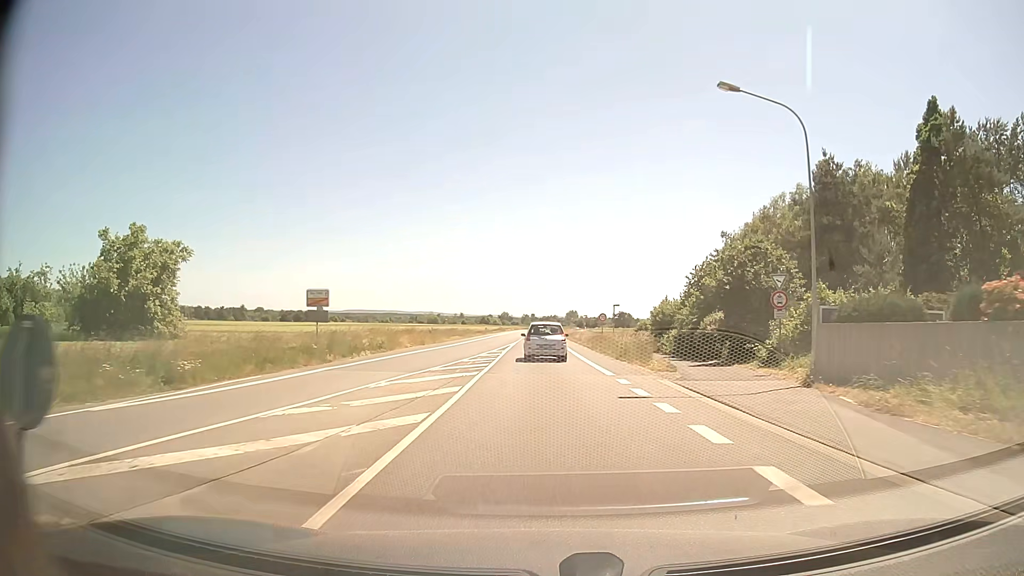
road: primary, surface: asphalt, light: Day
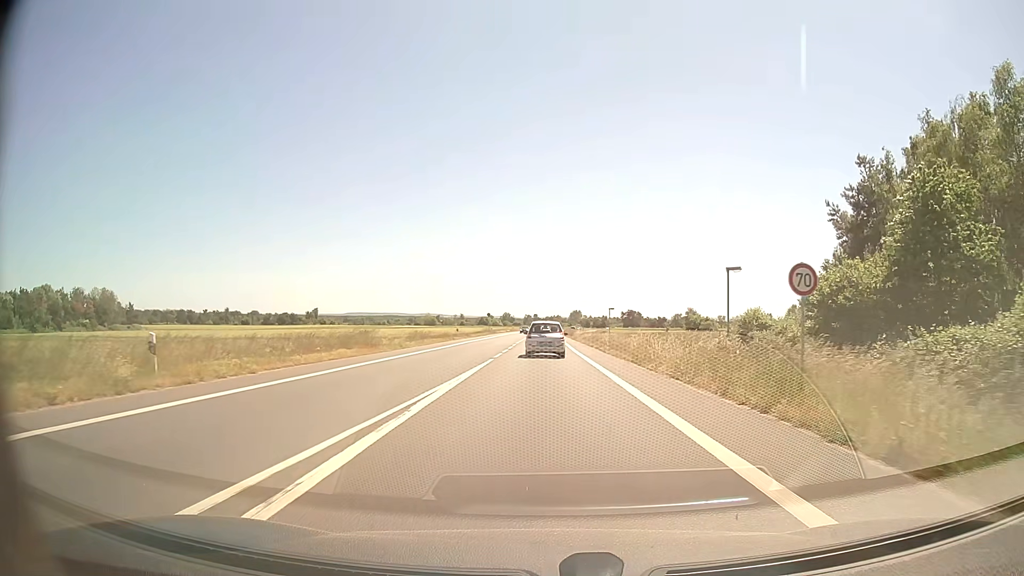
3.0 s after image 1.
(-0.1, +38.7) m; 0°
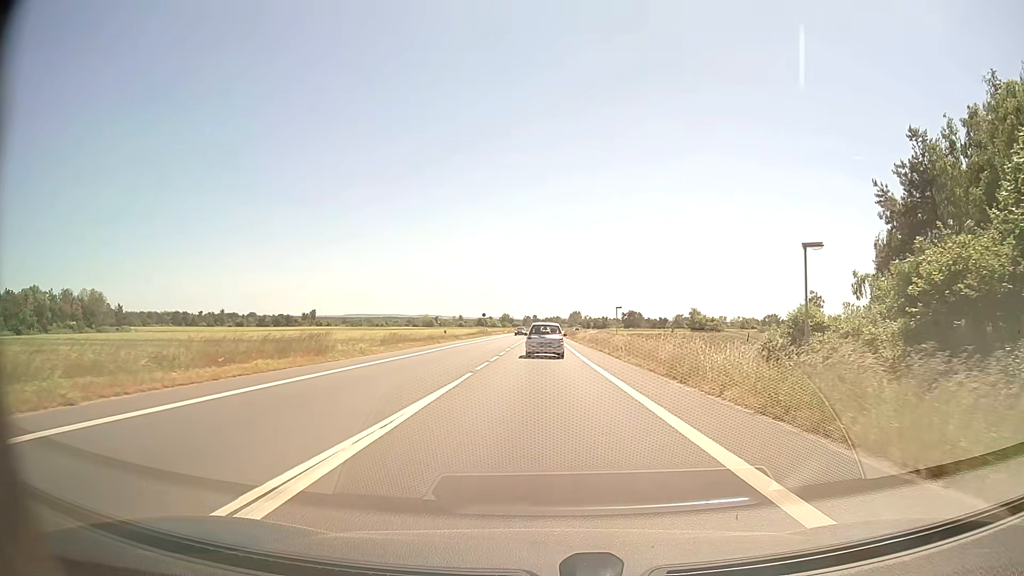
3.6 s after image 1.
(0.0, +7.9) m; 0°
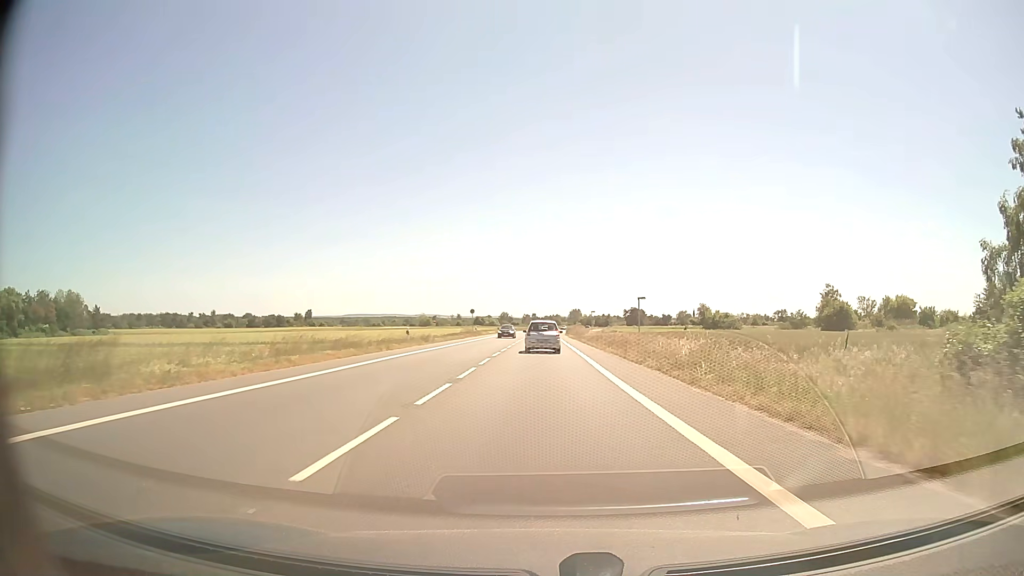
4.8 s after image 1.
(0.0, +16.2) m; 0°
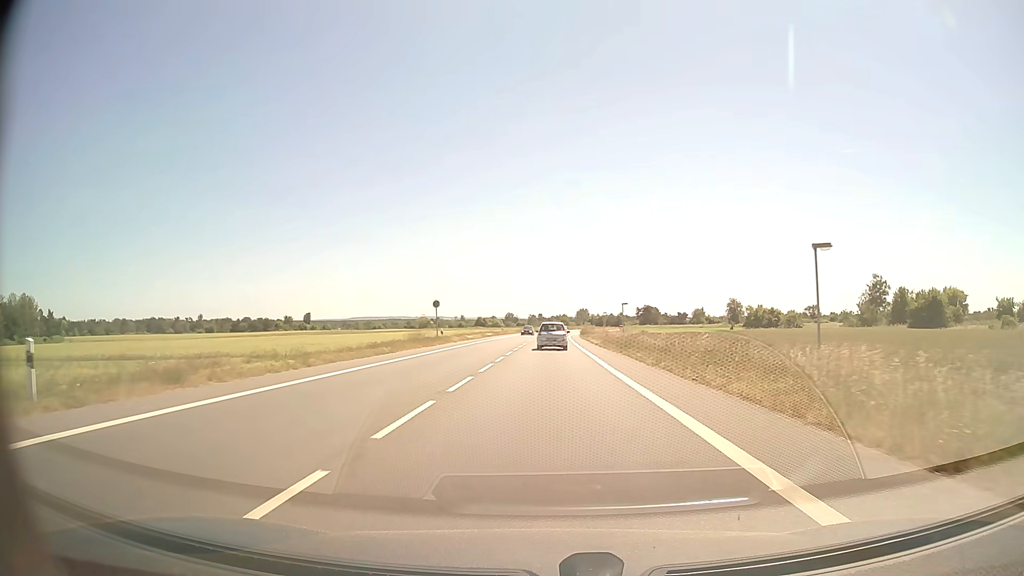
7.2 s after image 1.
(-0.1, +33.6) m; 0°
